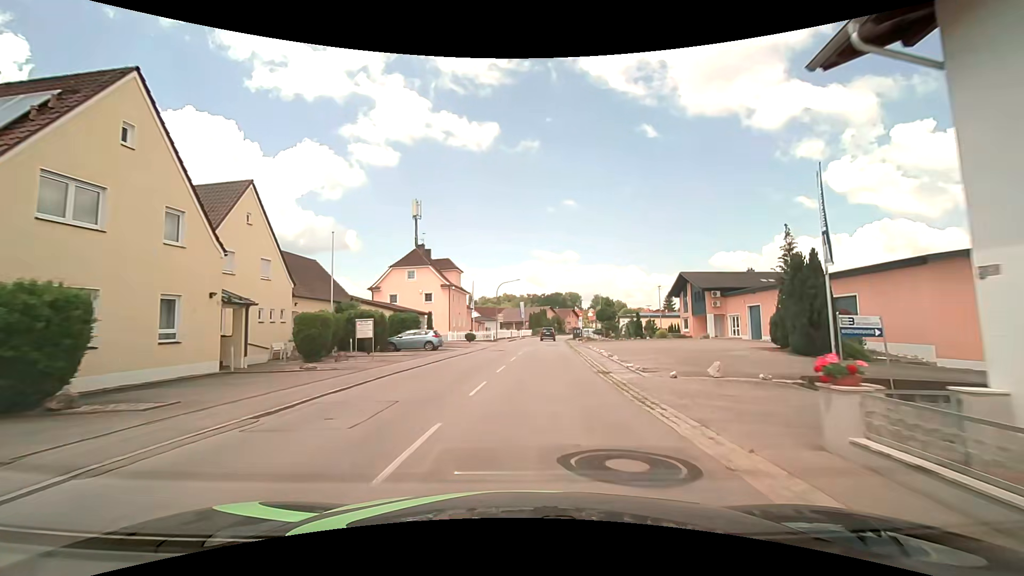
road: secondary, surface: asphalt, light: Day
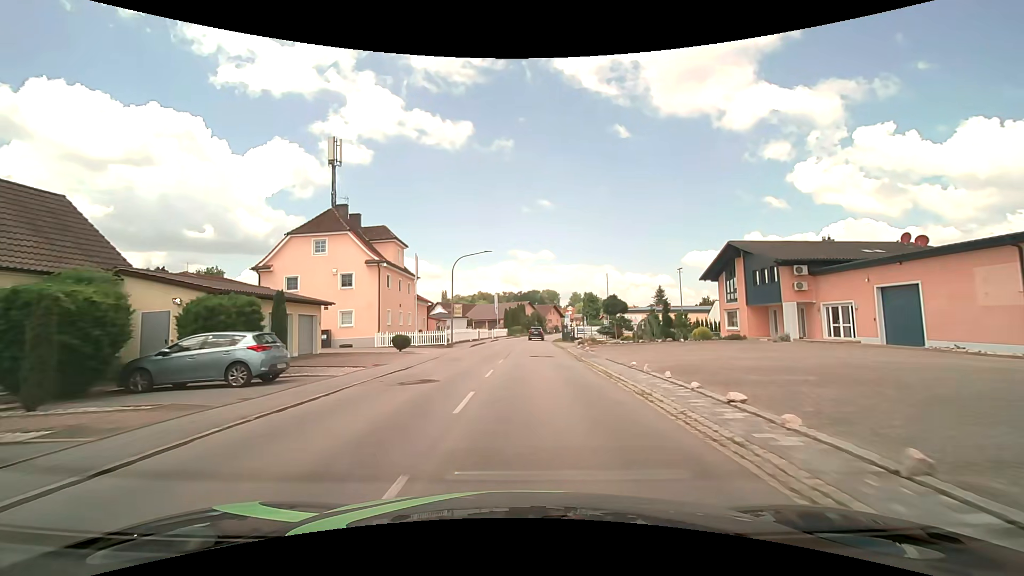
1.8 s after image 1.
(+0.7, +20.5) m; +3°
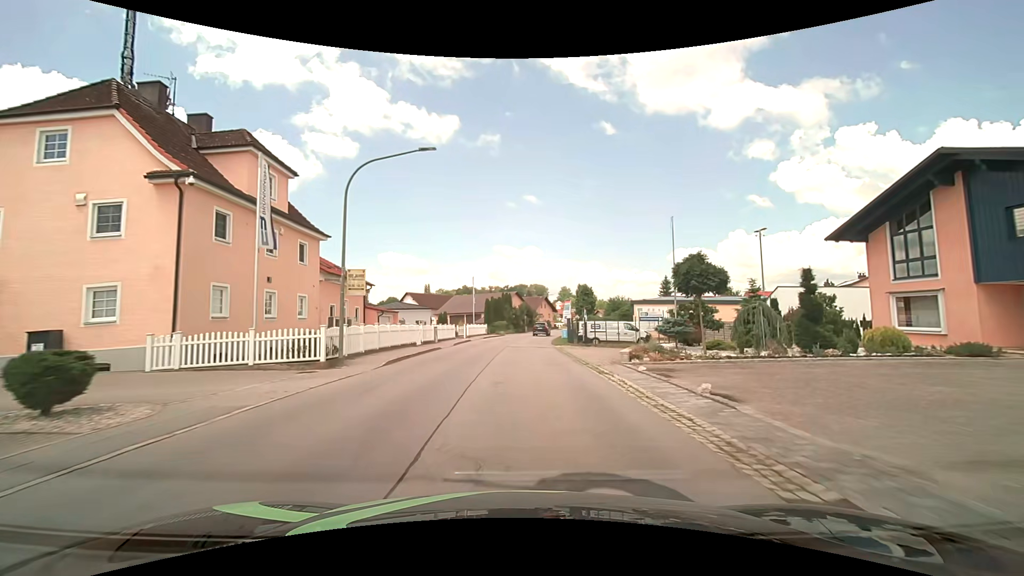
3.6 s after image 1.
(+0.4, +21.1) m; +2°
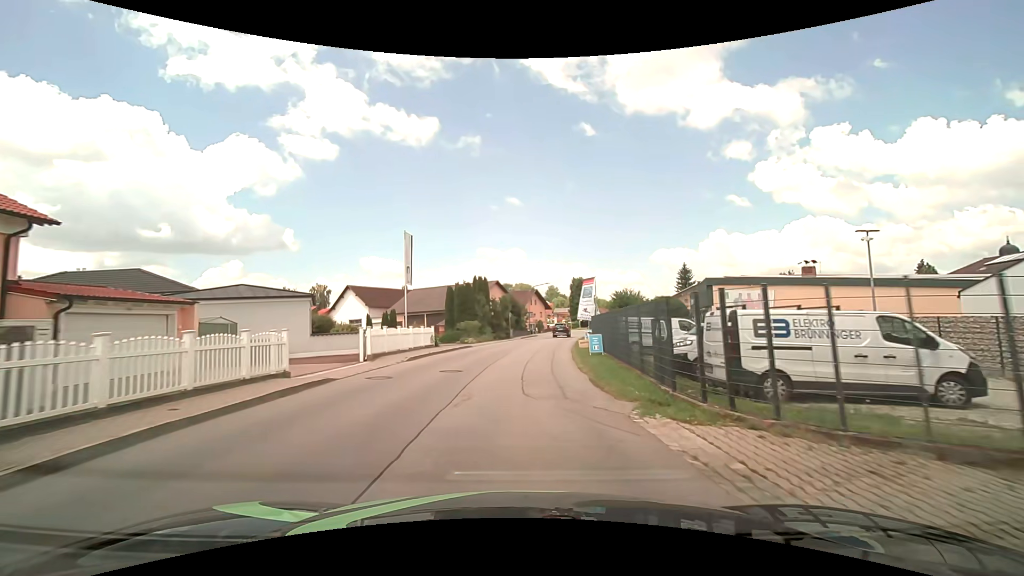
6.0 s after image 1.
(+0.2, +28.6) m; +1°
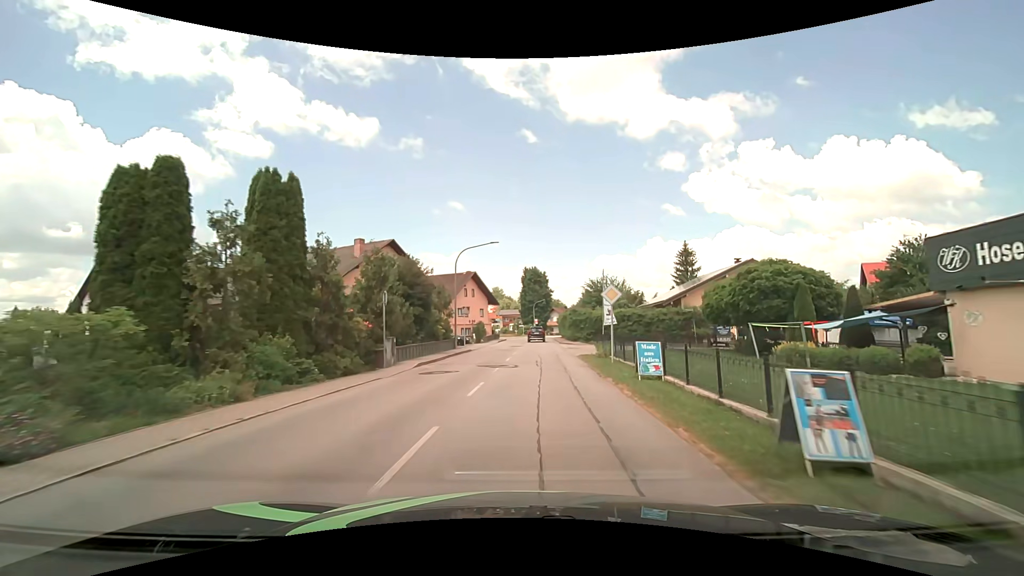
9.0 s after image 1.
(+1.9, +36.1) m; +6°
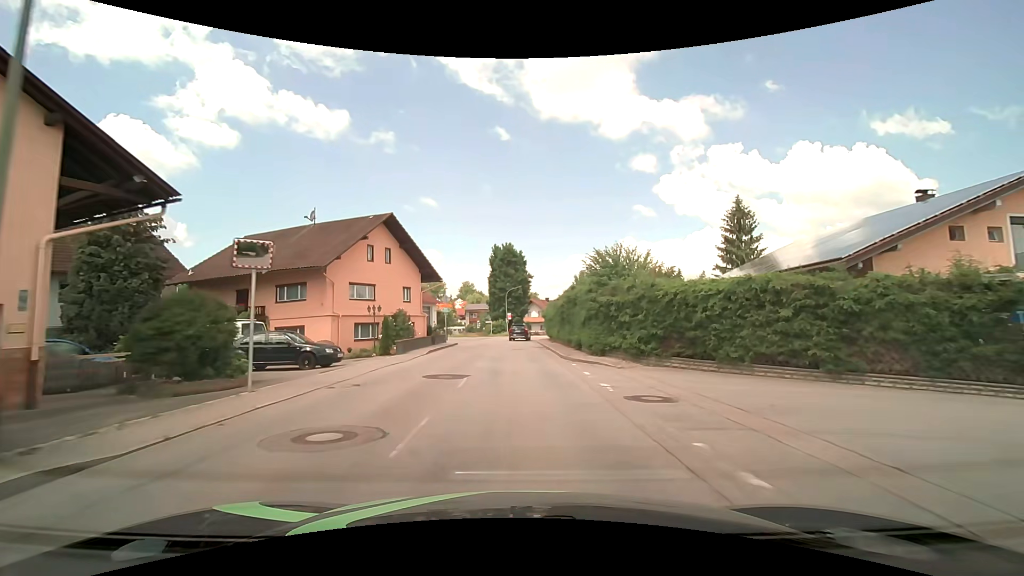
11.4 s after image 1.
(+1.0, +28.6) m; +3°
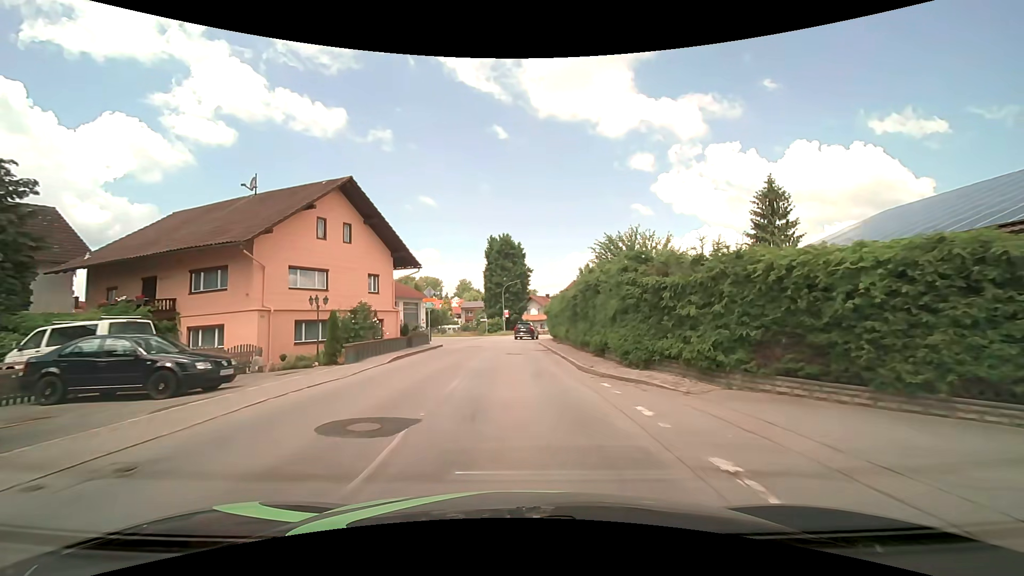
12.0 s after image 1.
(+0.1, +7.1) m; +1°
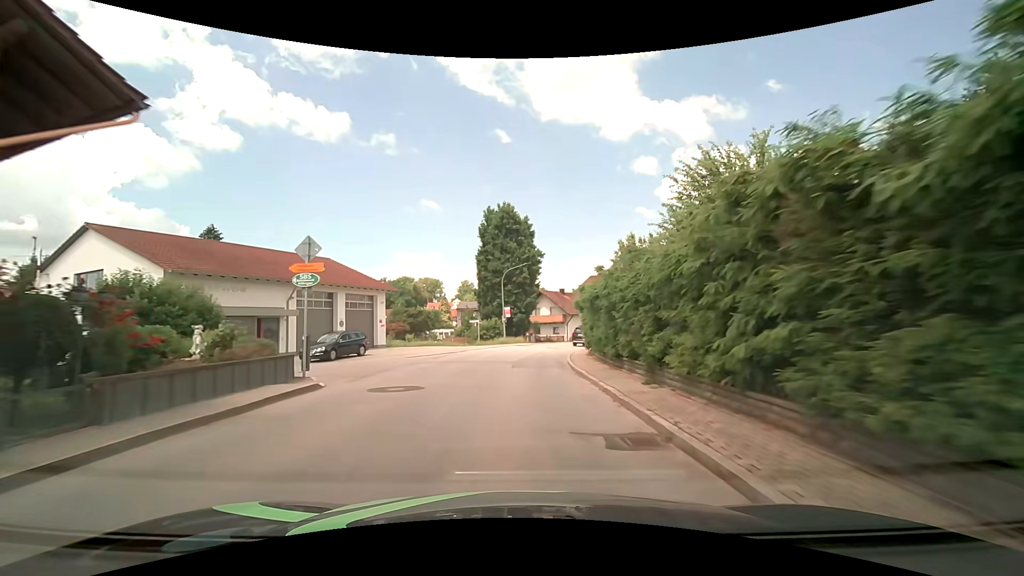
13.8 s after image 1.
(-0.2, +21.0) m; -1°
(0, +10) (0, +20) (+1, +30) (+4, +40) (+7, +49) (+12, +57) (+18, +65) (+25, +73) (+31, +81) (+38, +88) m
